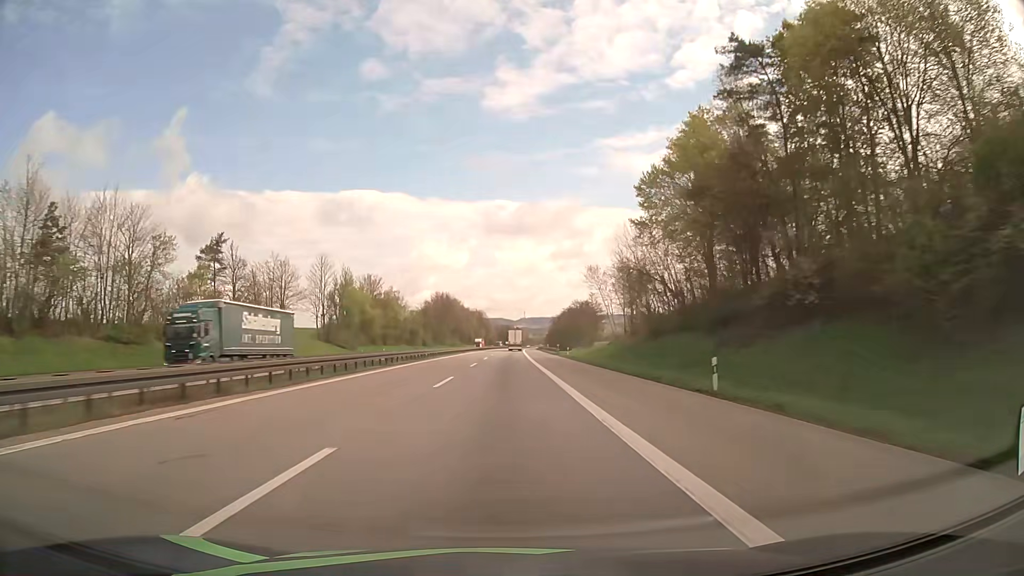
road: motorway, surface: asphalt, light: Day
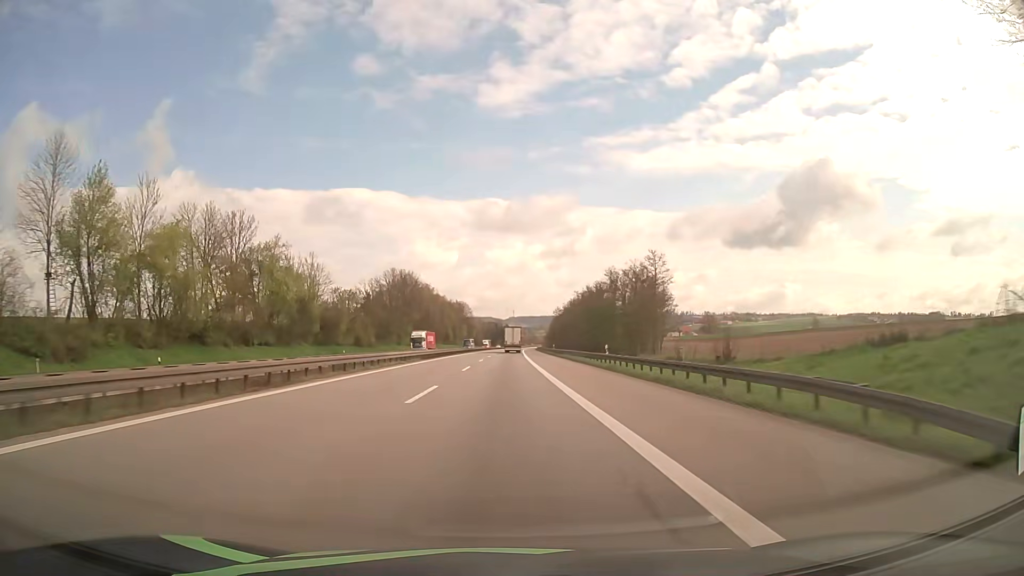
(+0.6, +78.0) m; +1°
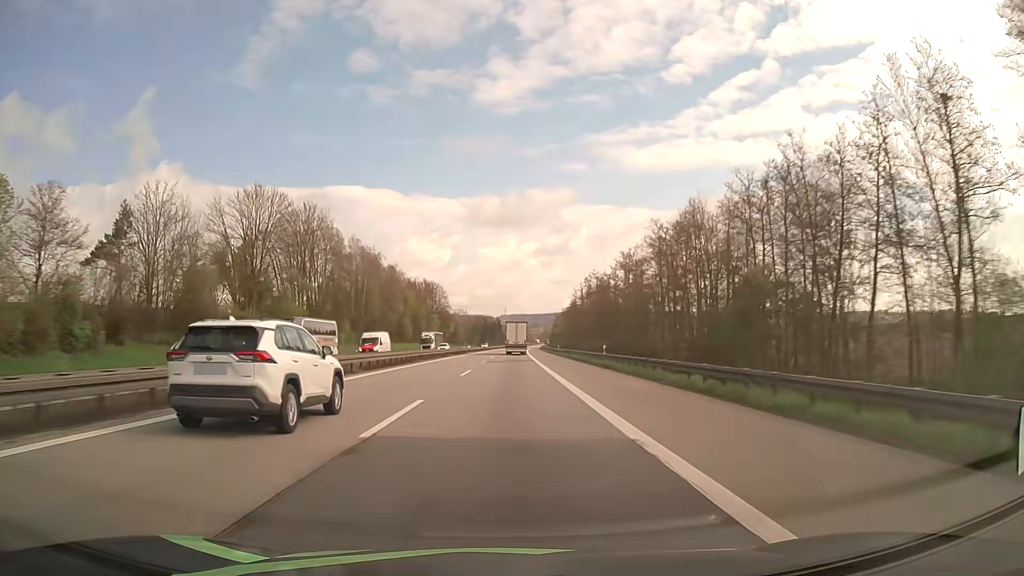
(+0.5, +95.9) m; +1°
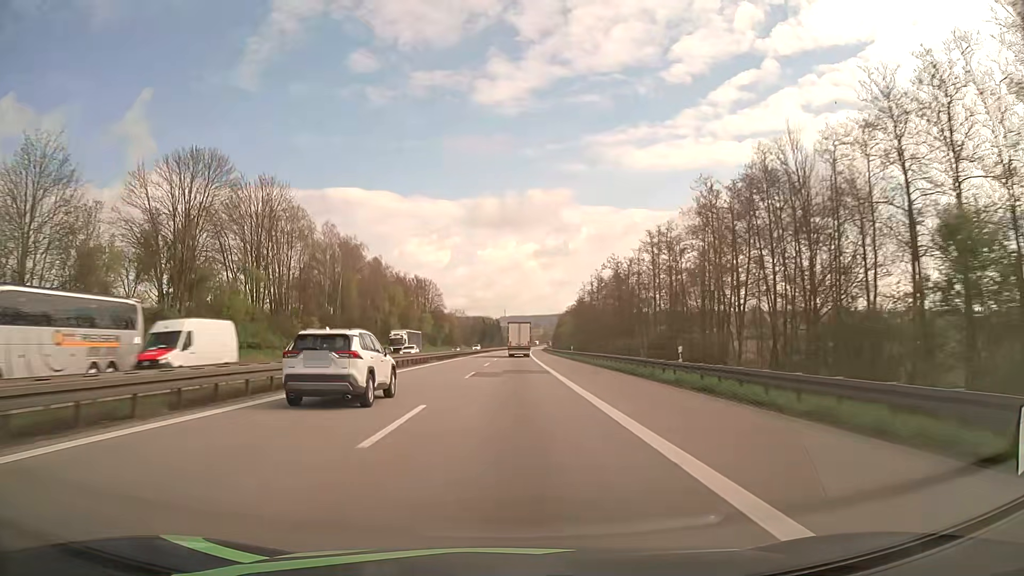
(0.0, +19.1) m; 0°
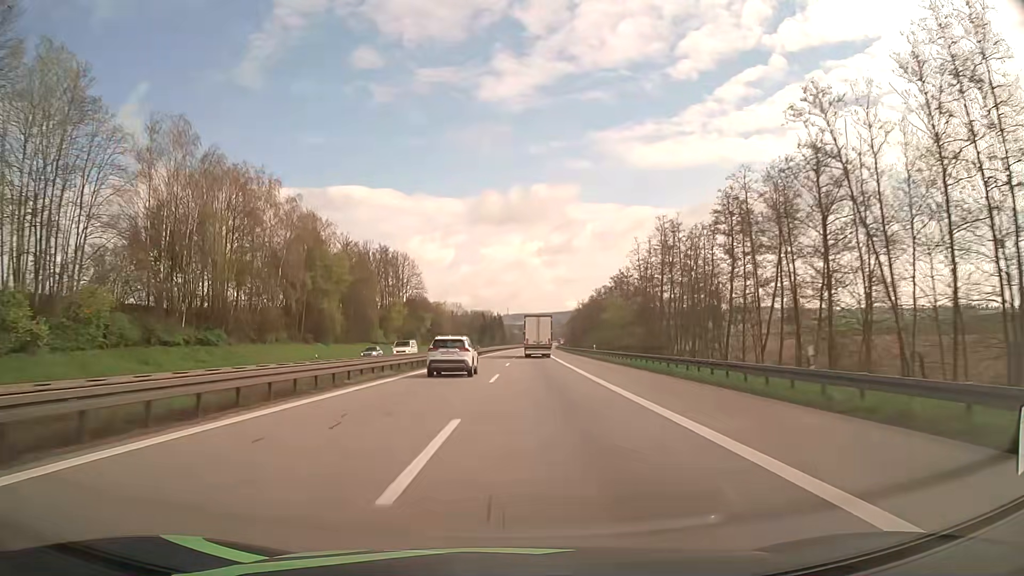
(0.0, +57.3) m; 0°
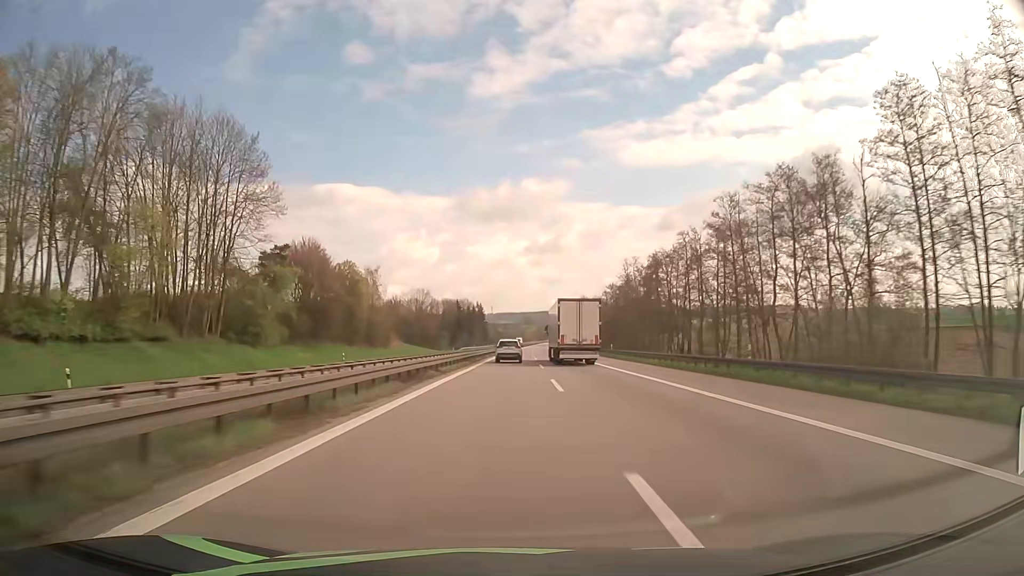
(+0.6, +95.8) m; +1°
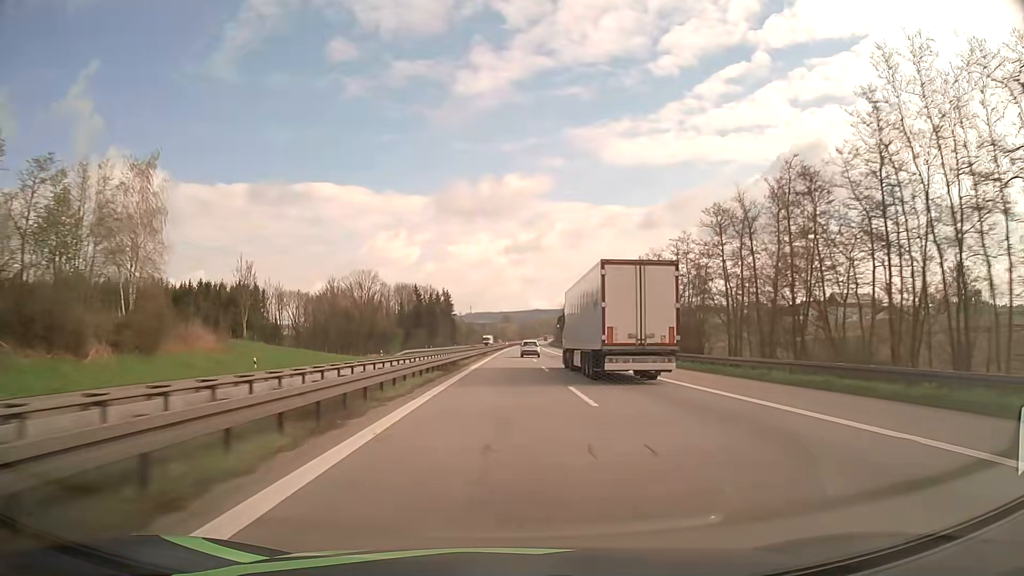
(+1.2, +77.2) m; +2°
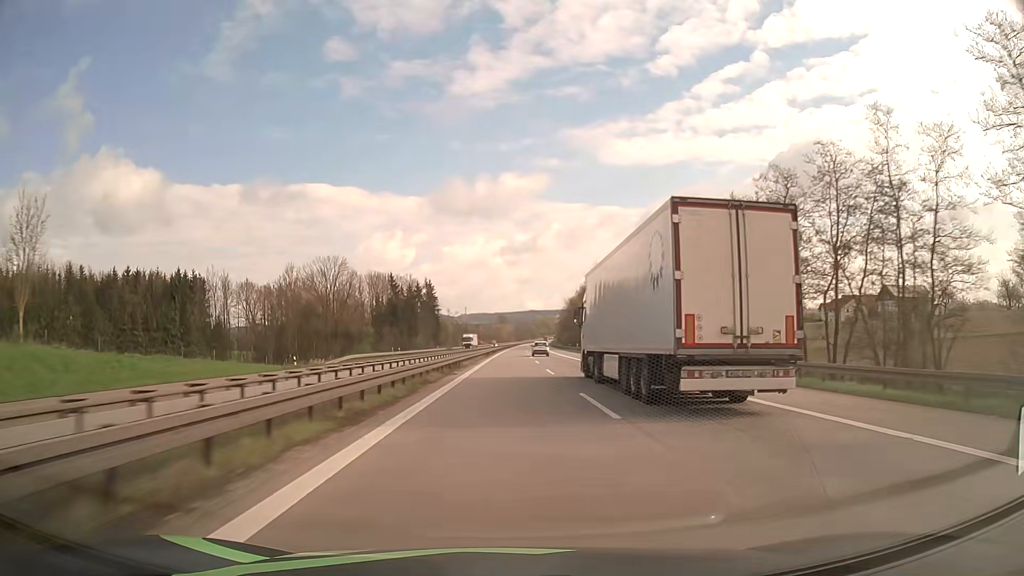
(+0.1, +38.8) m; 0°
(0, +10) (0, +20) (0, +30) (0, +40) (0, +50) (0, +60) (0, +70) (0, +80) (+1, +90) (+1, +100) m
